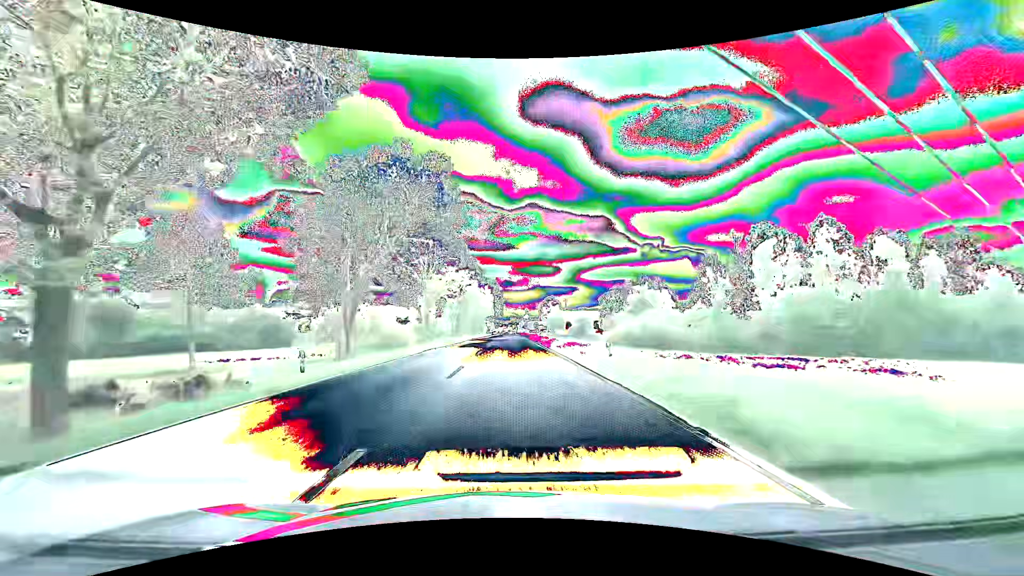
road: primary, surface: asphalt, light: Day
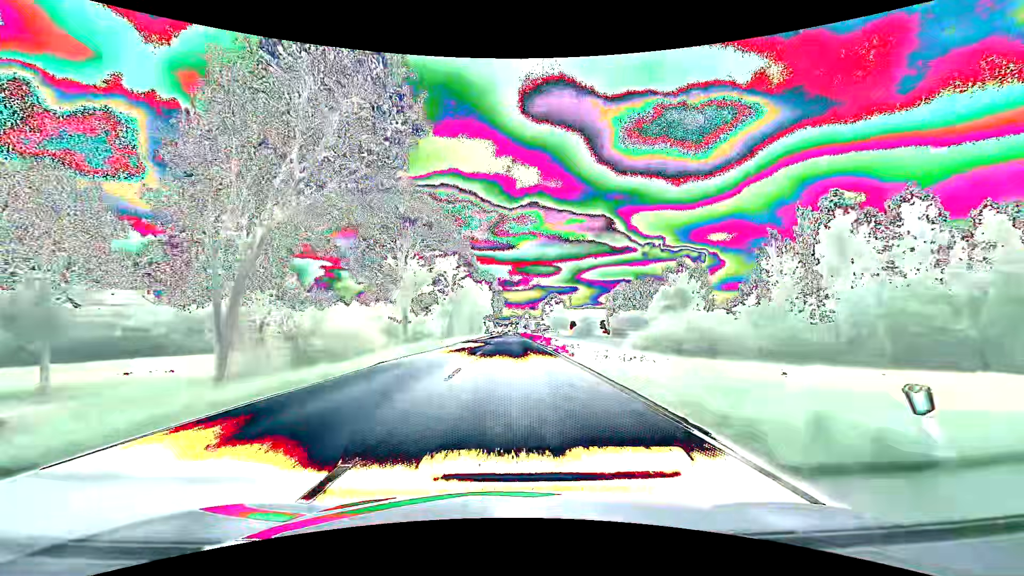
(0.0, +12.6) m; 0°
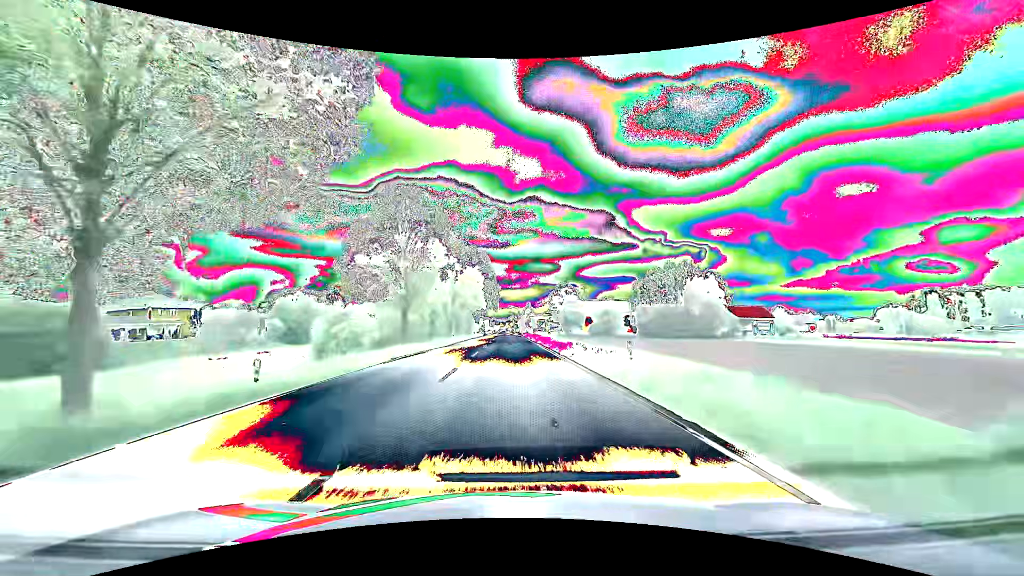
(0.0, +36.1) m; 0°
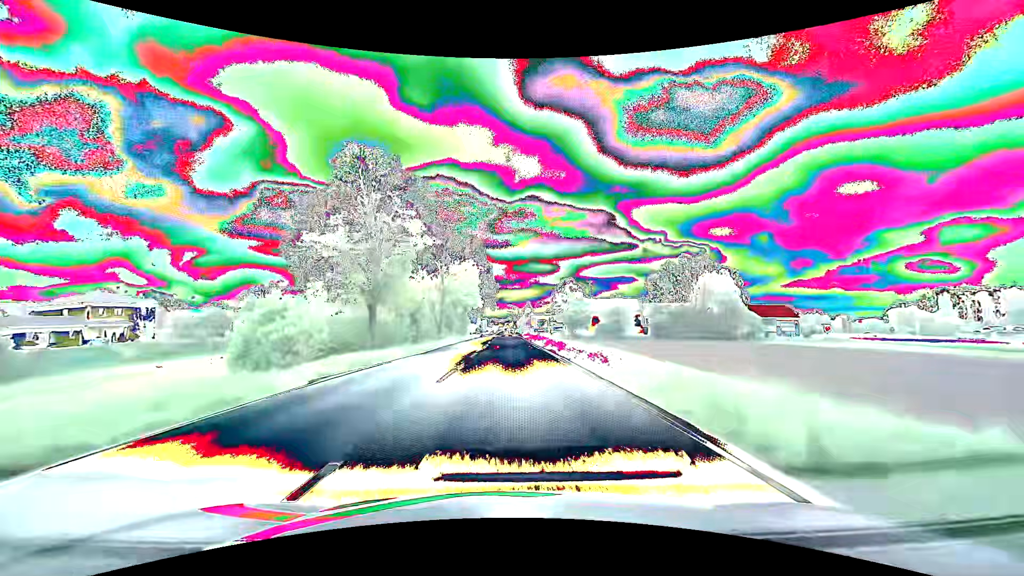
(0.0, +11.5) m; 0°
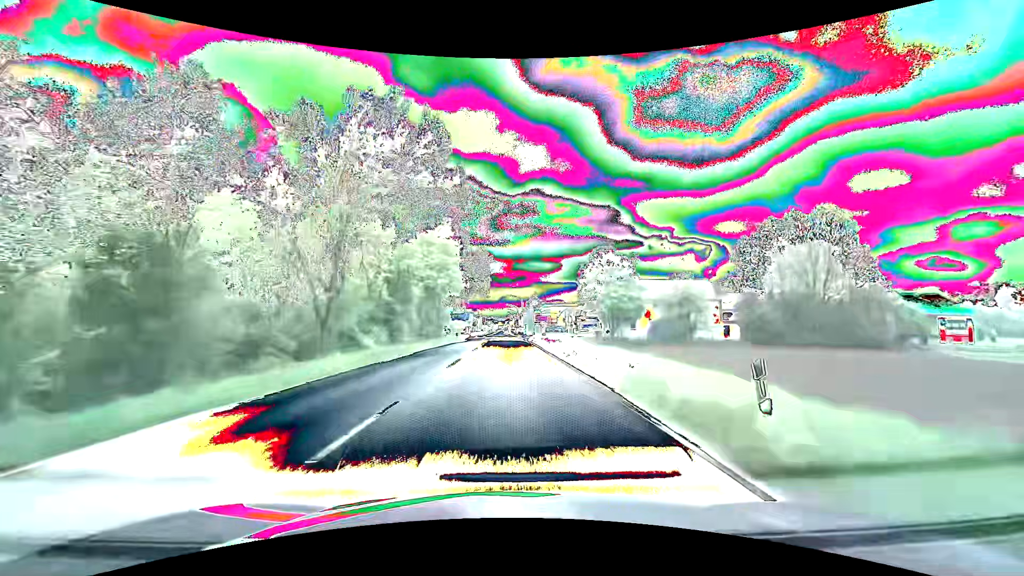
(+0.2, +43.6) m; 0°
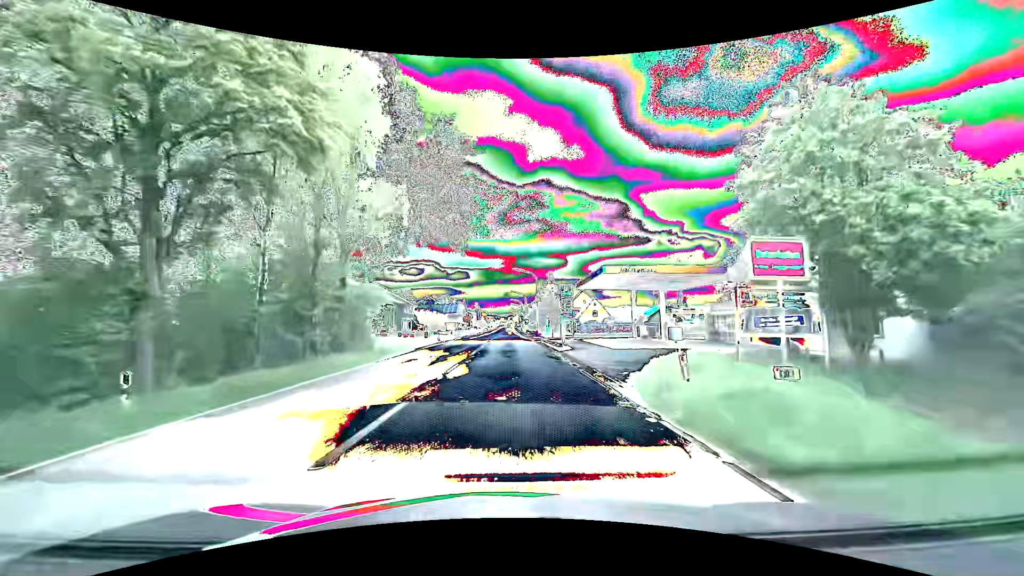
(-0.3, +47.7) m; 0°
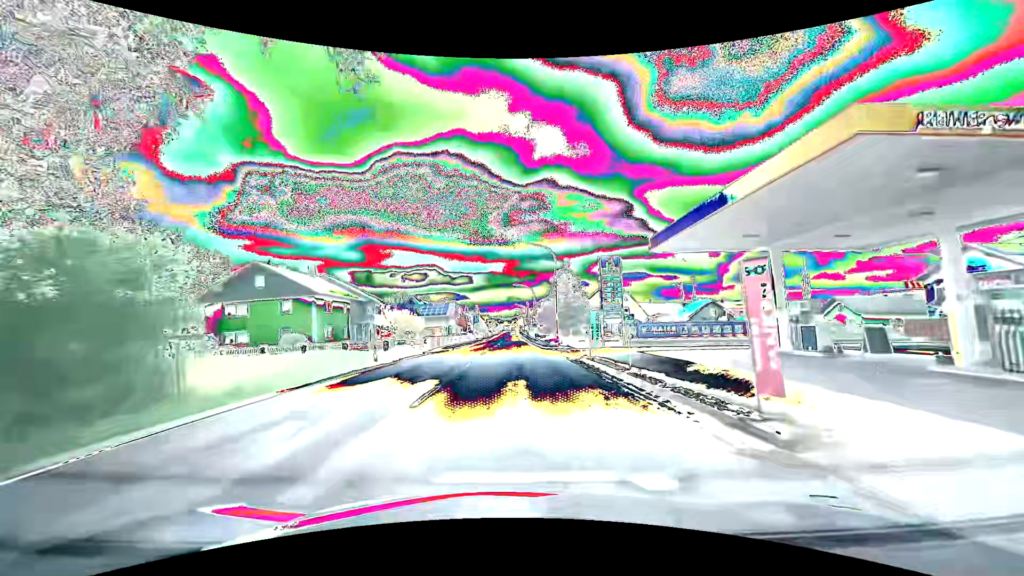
(-0.1, +24.2) m; 0°
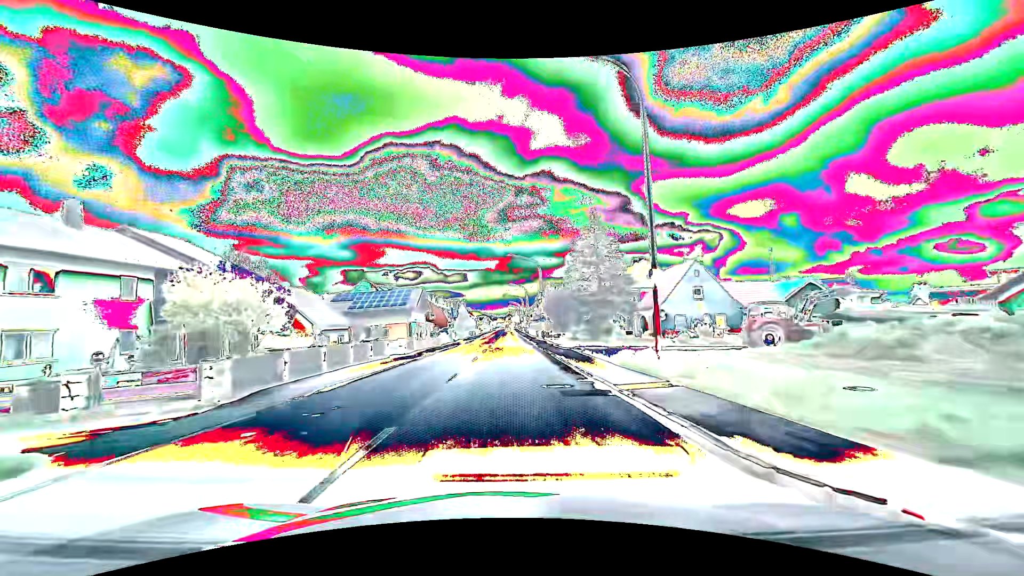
(+0.1, +31.8) m; 0°
(0, +10) (0, +20) (0, +30) (0, +40) (0, +50) (0, +60) (0, +70) (0, +80) (0, +90) (0, +100) m
